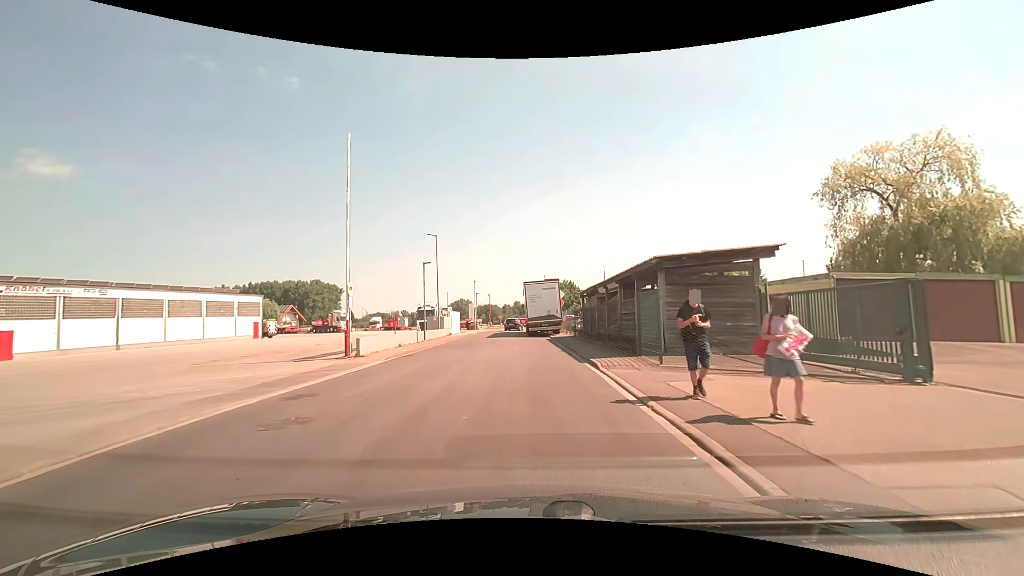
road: unclassified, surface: asphalt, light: Day
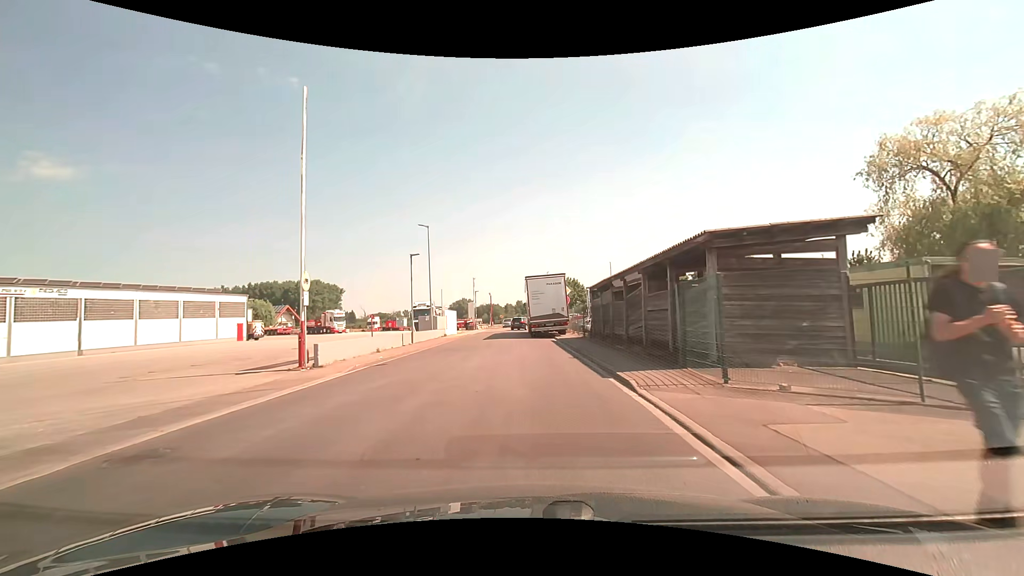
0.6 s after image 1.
(0.0, +4.0) m; 0°
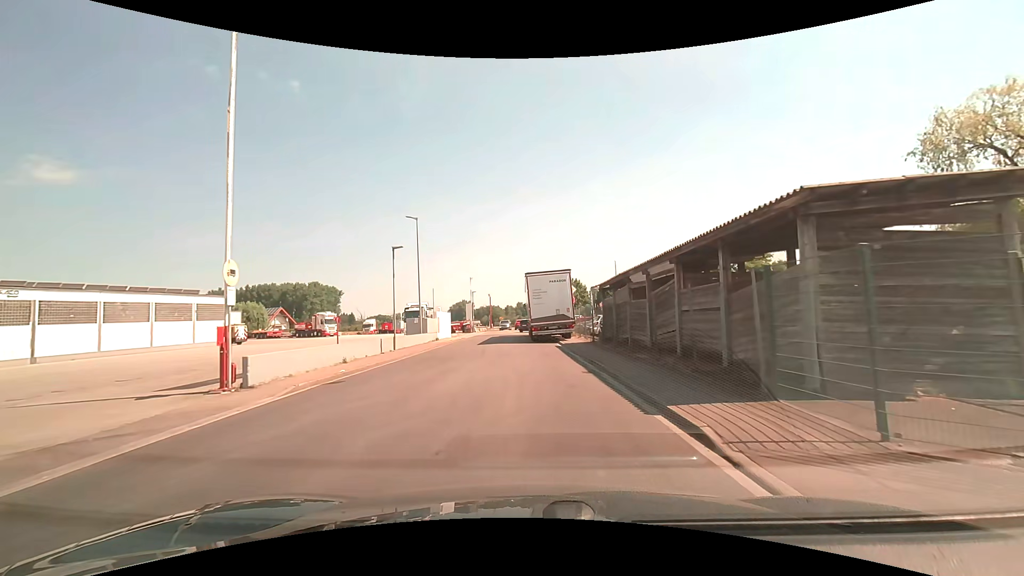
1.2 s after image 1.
(0.0, +3.8) m; -1°
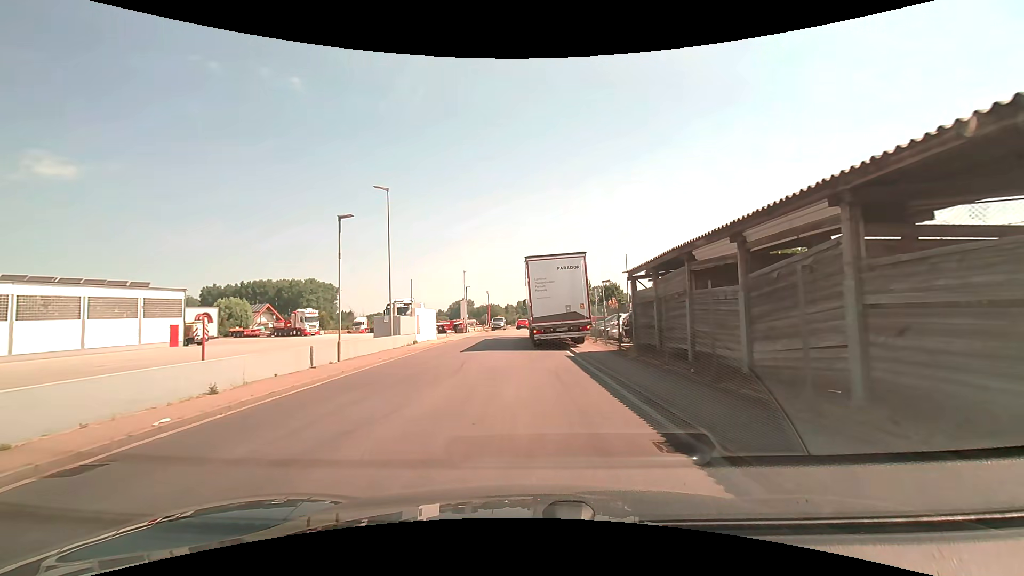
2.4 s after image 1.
(0.0, +7.1) m; +1°
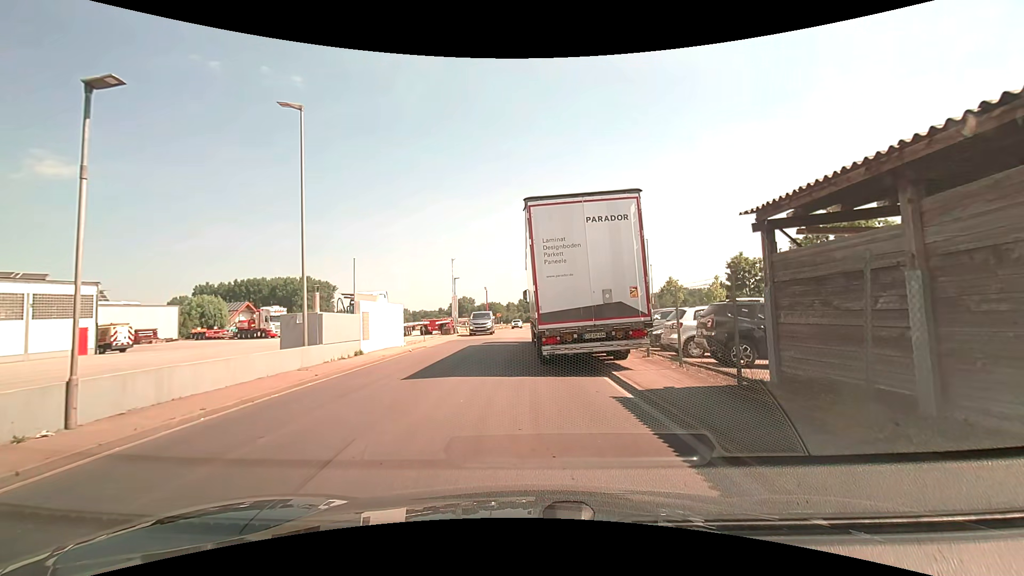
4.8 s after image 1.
(-0.1, +9.9) m; -1°
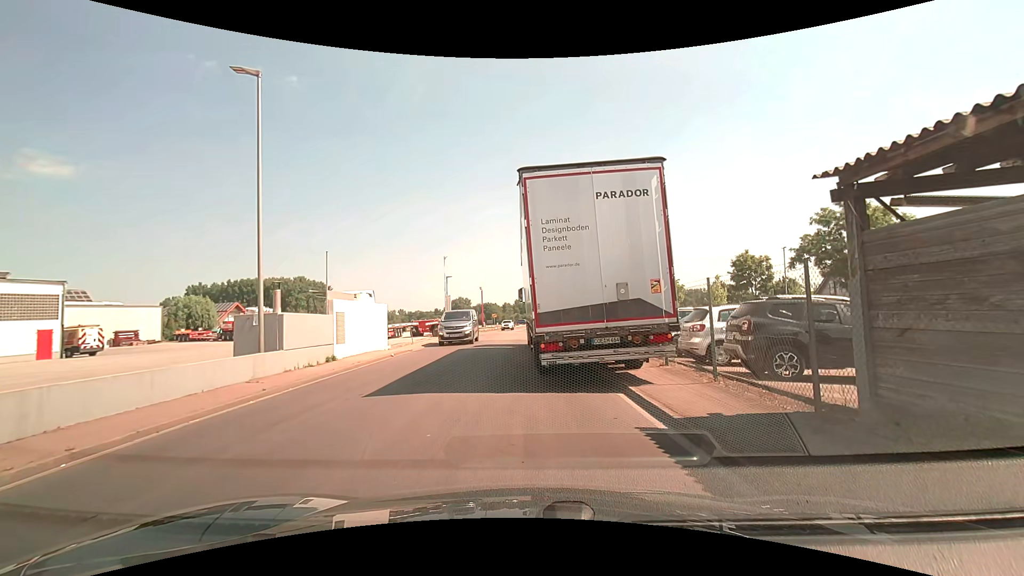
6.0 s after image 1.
(0.0, +2.2) m; +2°
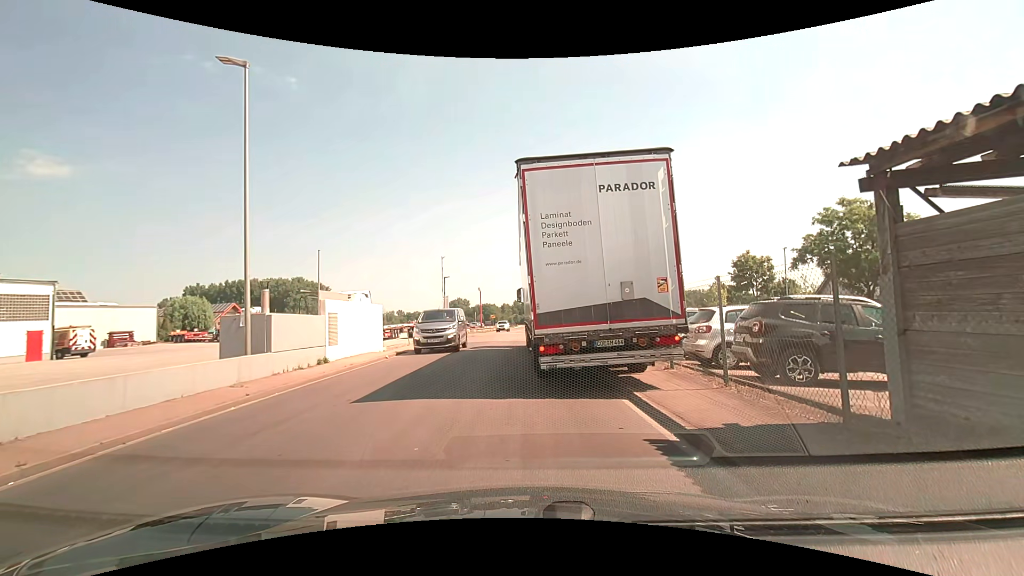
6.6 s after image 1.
(0.0, +0.5) m; 0°
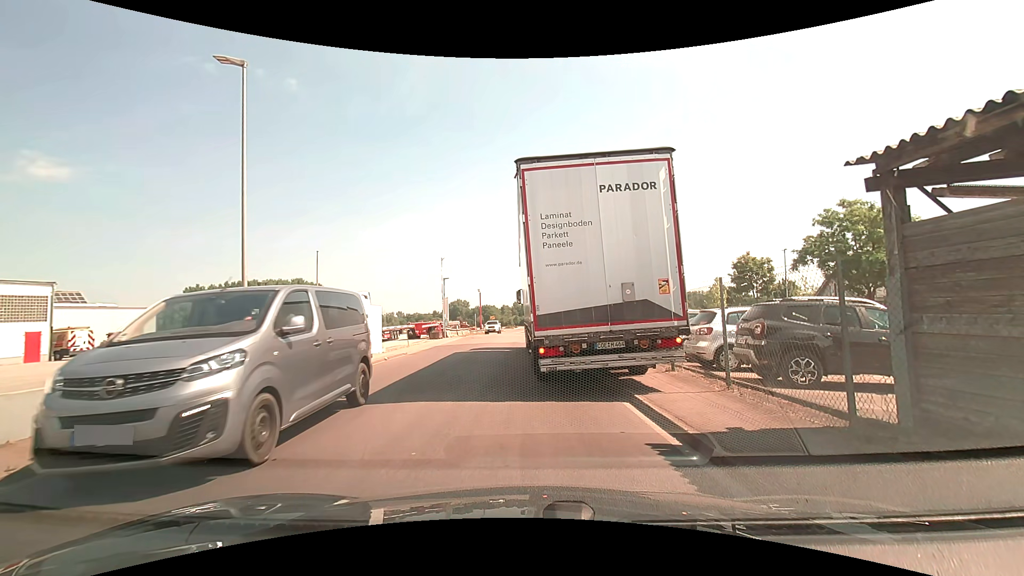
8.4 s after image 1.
(0.0, +0.2) m; 0°
(-2, +10) (-3, +20) (-3, +30) (-3, +40) (-3, +50) (-3, +60) (-3, +70) (-2, +80) (-1, +90) (+1, +99) m
